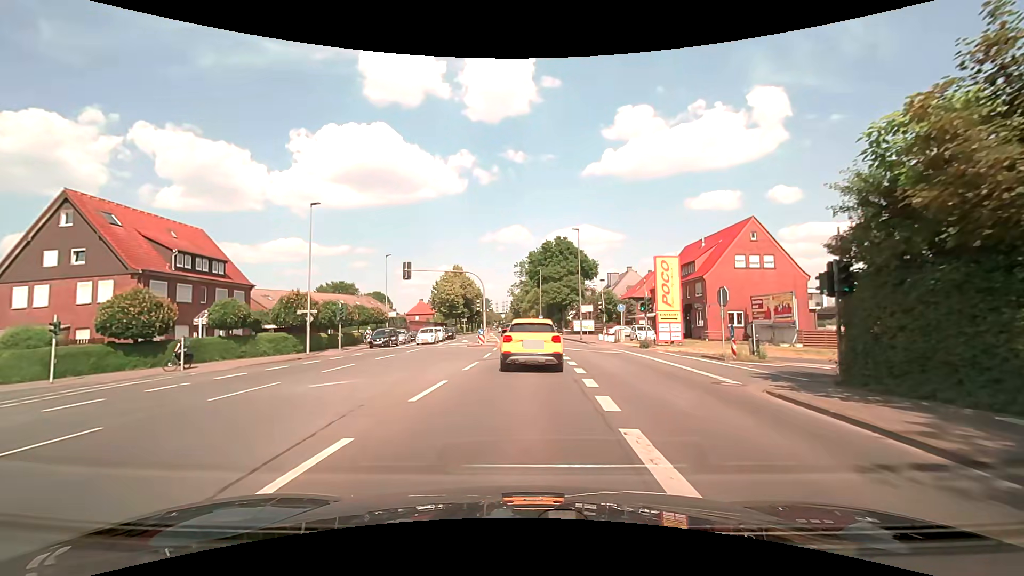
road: secondary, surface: asphalt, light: Day
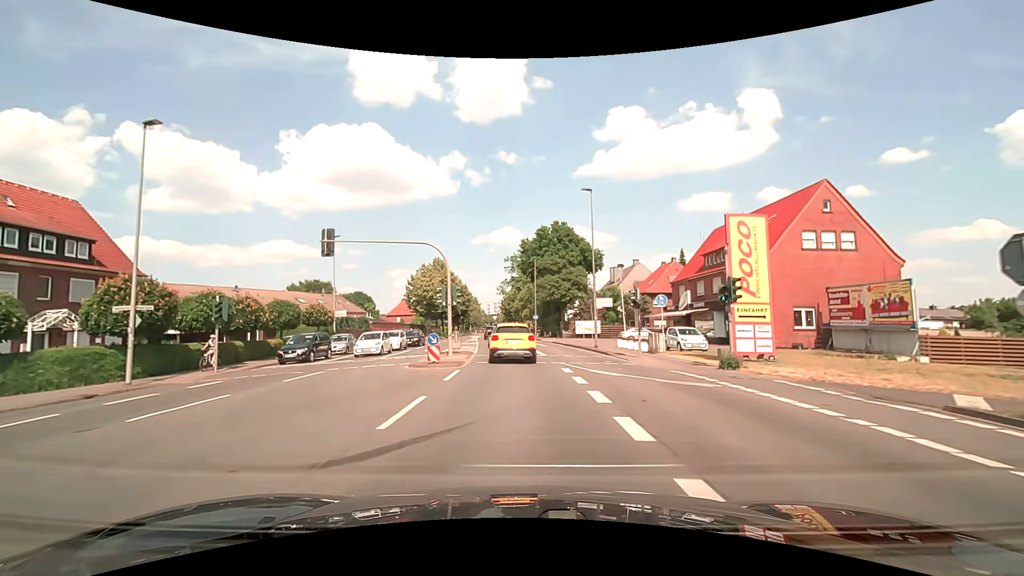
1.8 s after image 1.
(+0.2, +14.3) m; +1°
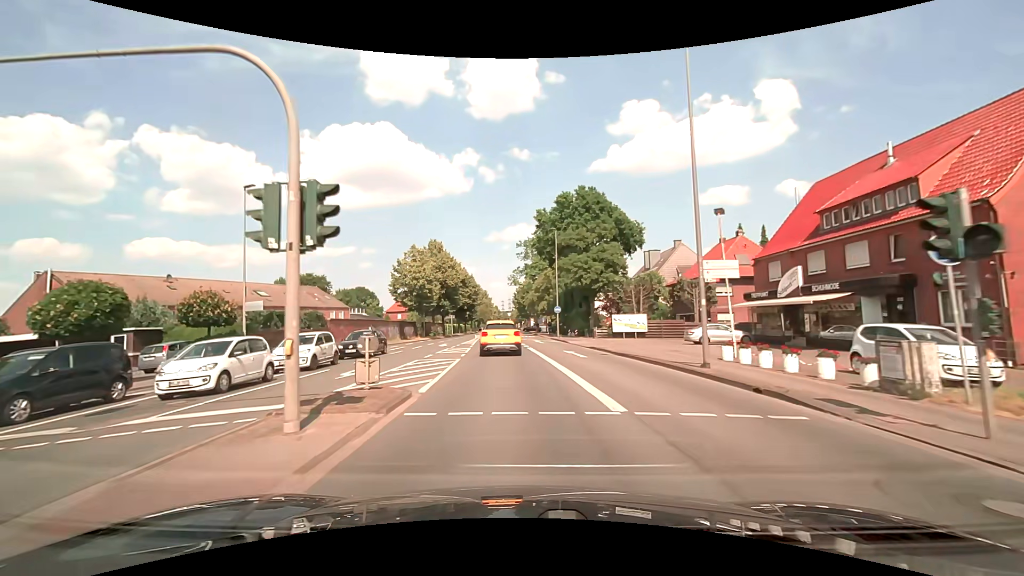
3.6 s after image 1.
(-0.1, +17.4) m; -2°
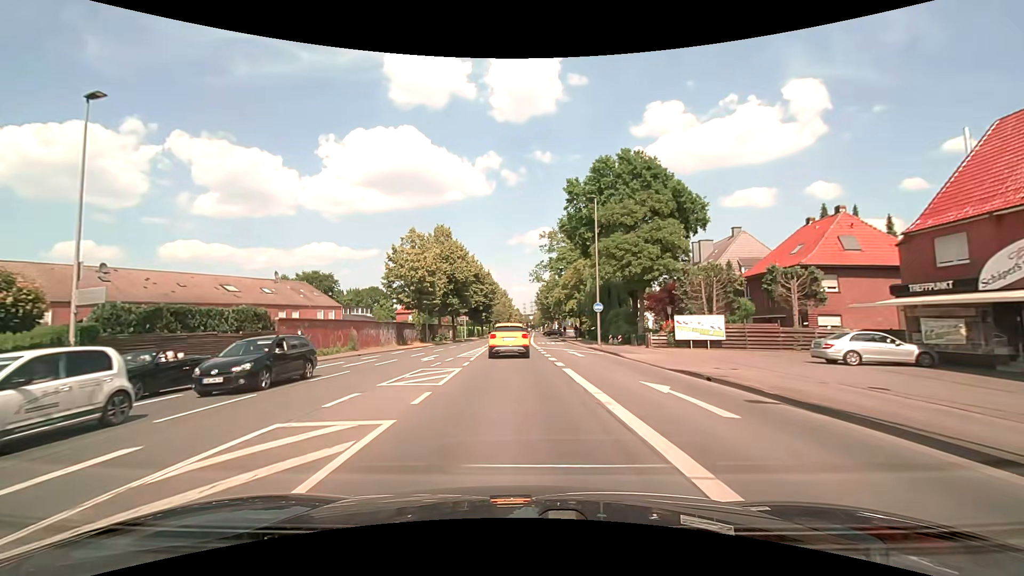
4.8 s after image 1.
(-0.3, +13.0) m; -2°
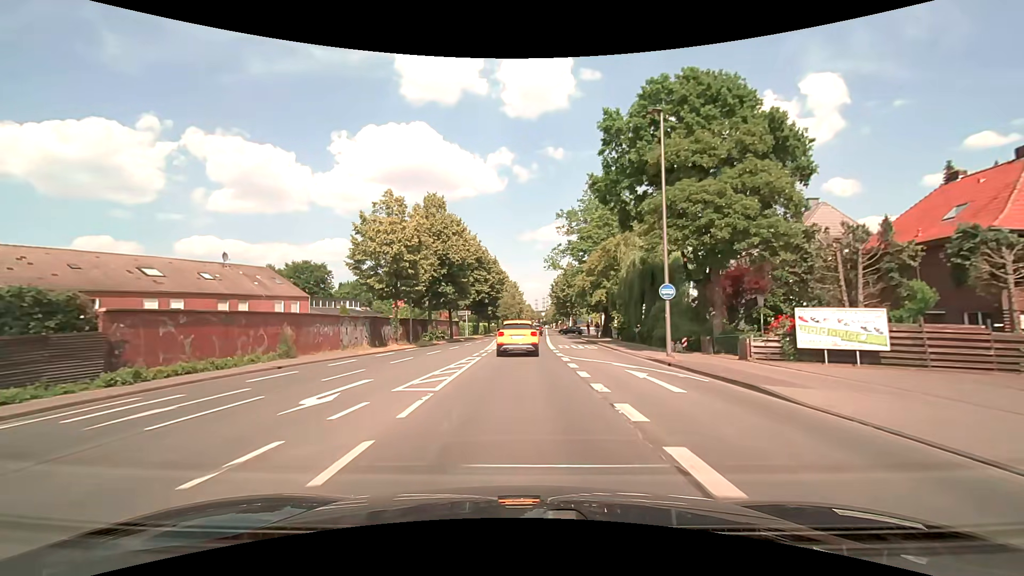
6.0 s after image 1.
(-0.2, +13.6) m; -1°
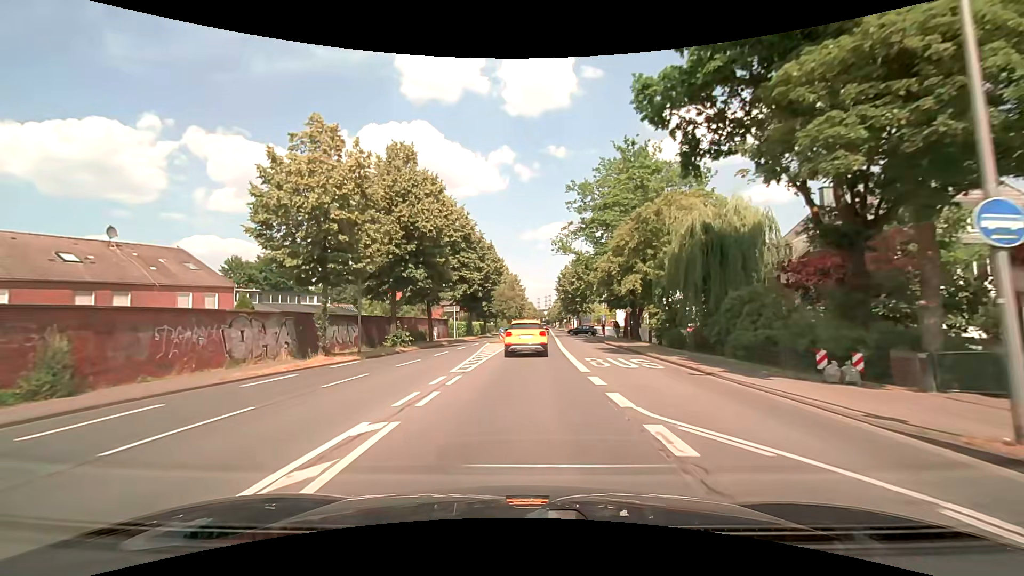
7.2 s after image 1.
(-0.1, +13.9) m; -1°
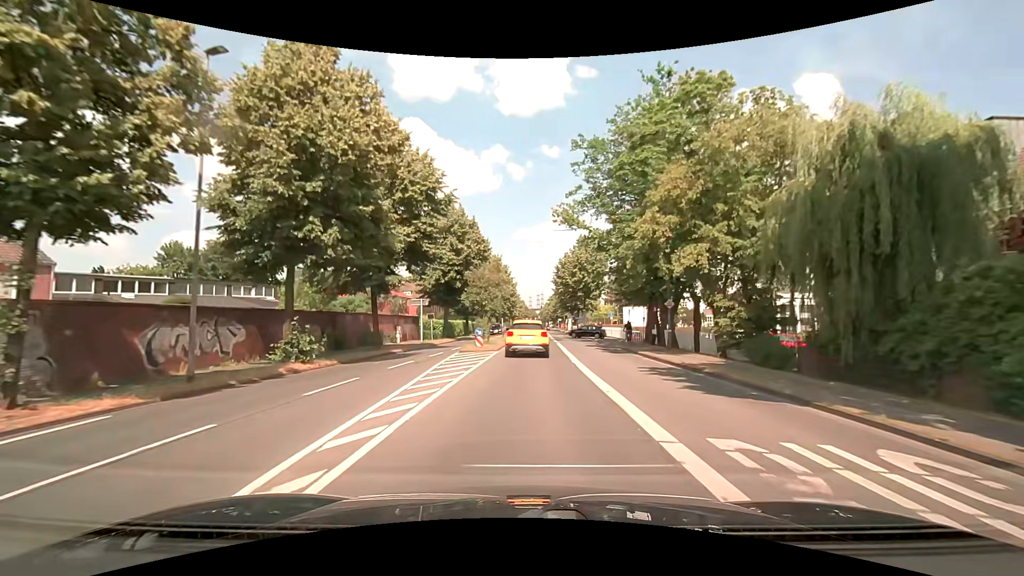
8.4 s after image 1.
(+0.1, +13.9) m; +1°
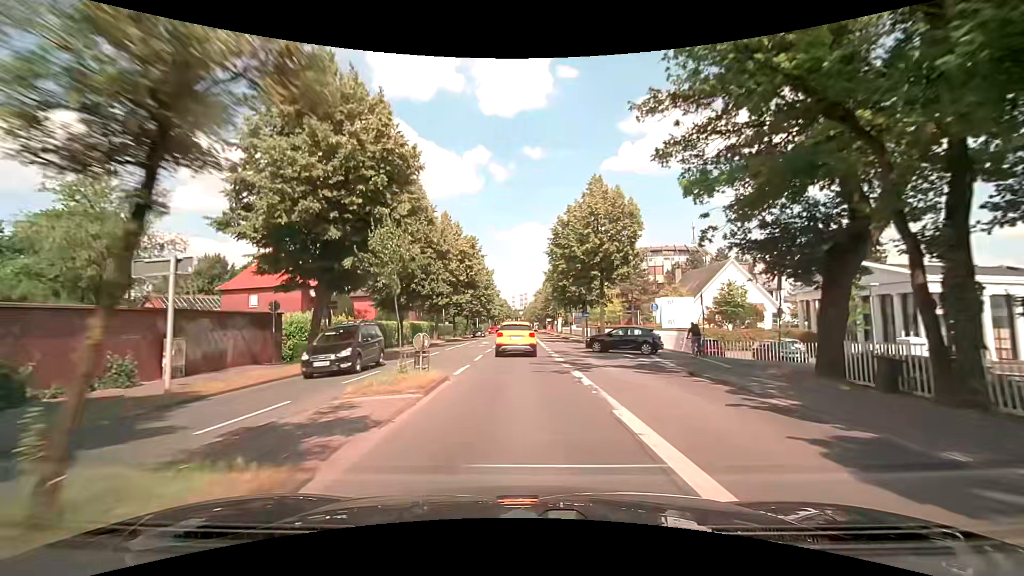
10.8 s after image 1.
(+0.7, +27.8) m; +2°
(0, +10) (0, +20) (0, +30) (0, +40) (0, +50) (0, +60) (0, +70) (0, +80) (+1, +90) (+1, +100) m
